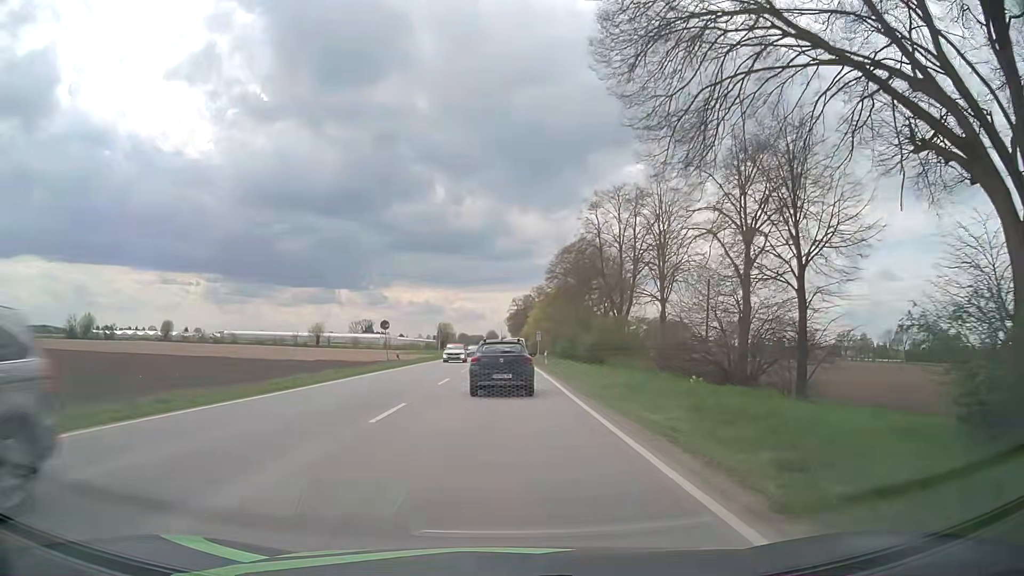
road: primary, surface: asphalt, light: Day
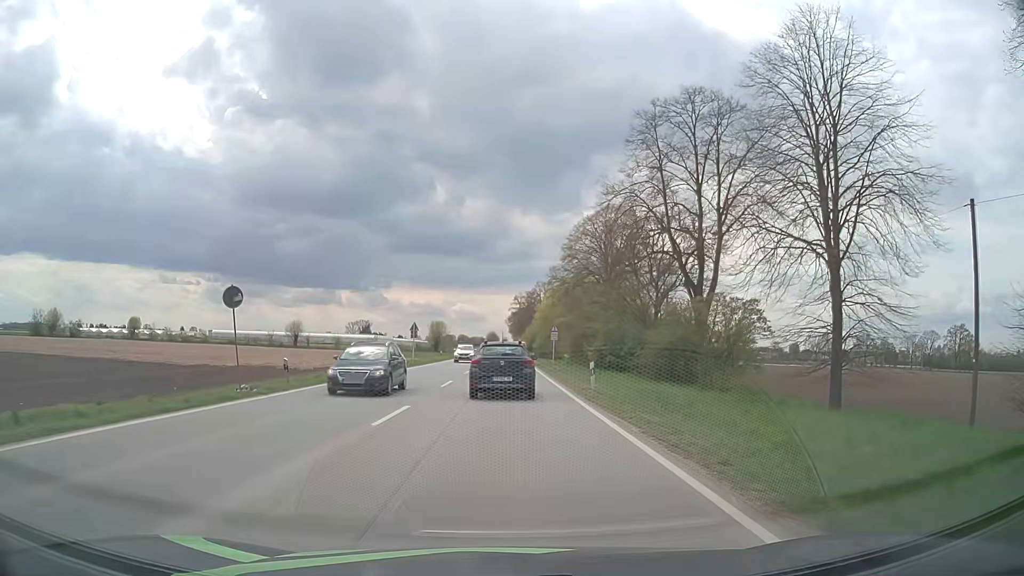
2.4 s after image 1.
(-0.1, +24.1) m; 0°
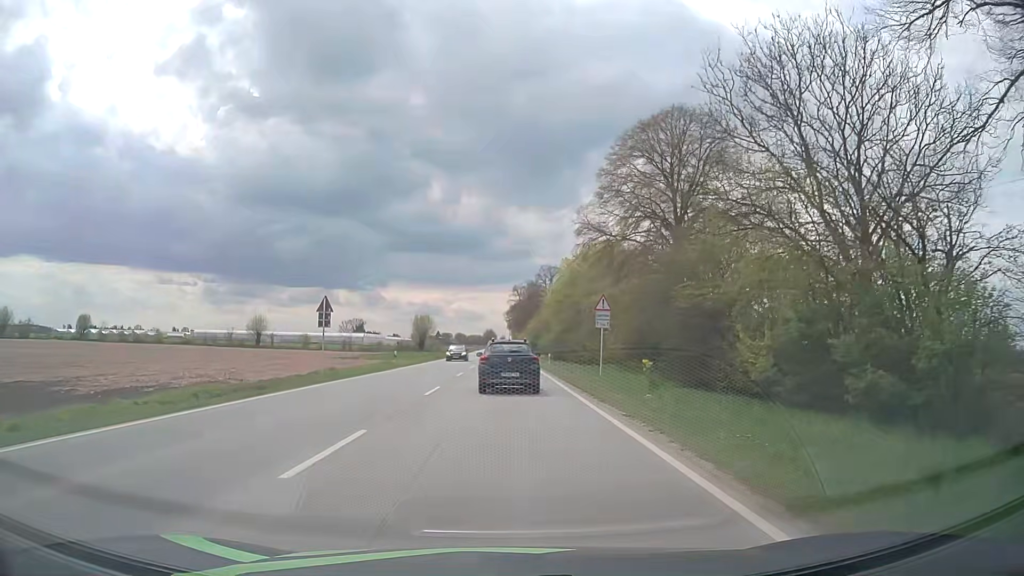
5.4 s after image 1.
(+0.1, +29.1) m; 0°
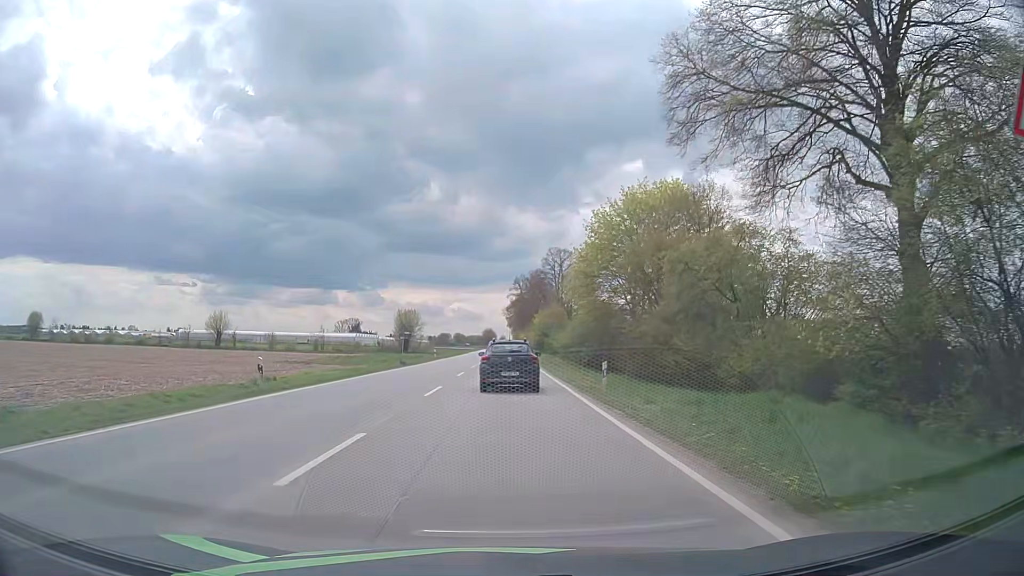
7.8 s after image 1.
(0.0, +24.4) m; 0°
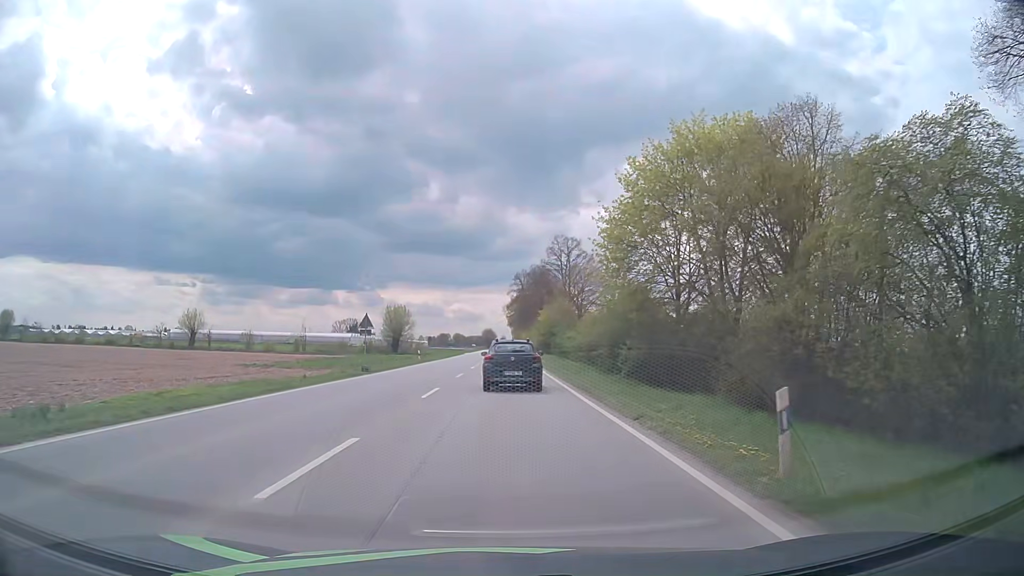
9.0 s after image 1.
(0.0, +12.8) m; 0°
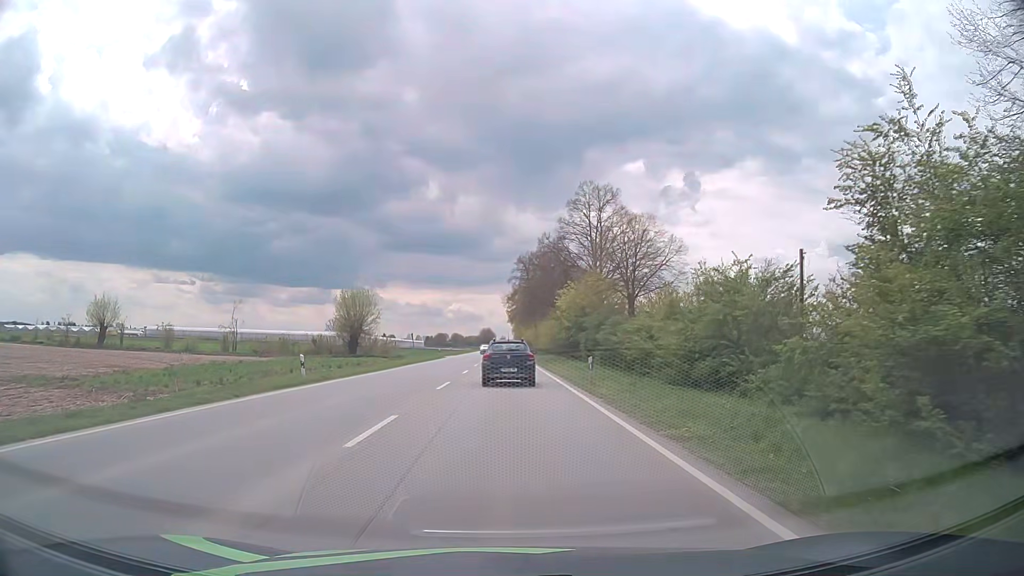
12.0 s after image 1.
(-0.1, +32.7) m; 0°
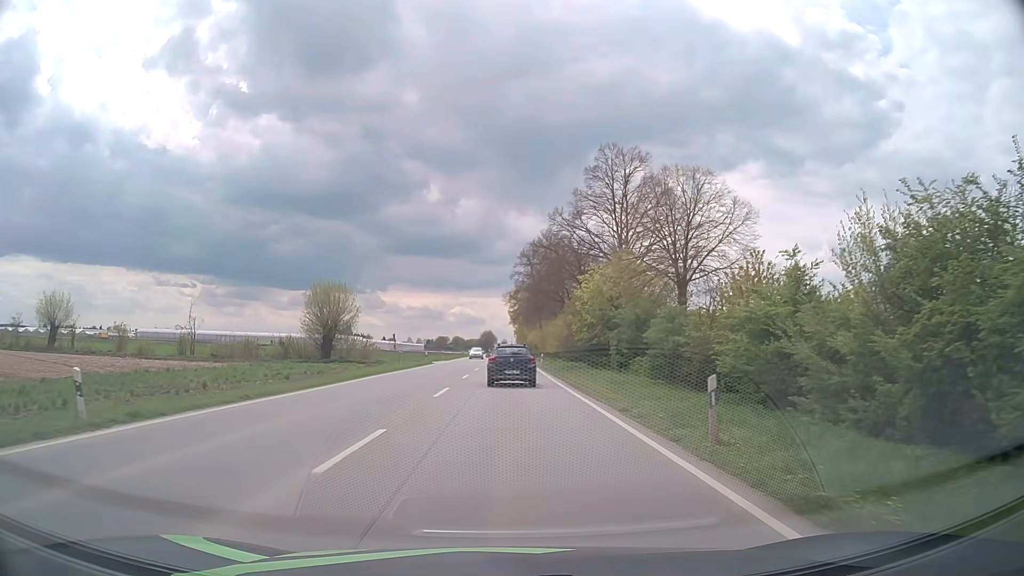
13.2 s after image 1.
(0.0, +13.7) m; 0°
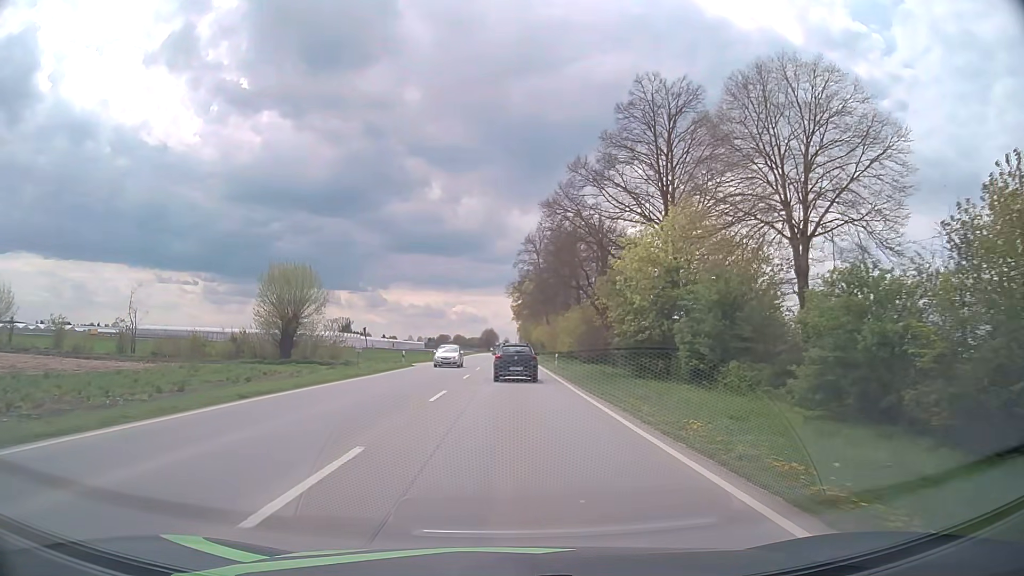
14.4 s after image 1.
(0.0, +14.4) m; 0°
(0, +10) (0, +20) (0, +30) (0, +40) (0, +50) (+1, +60) (+1, +70) (+1, +80) (+1, +90) (+1, +100) m
